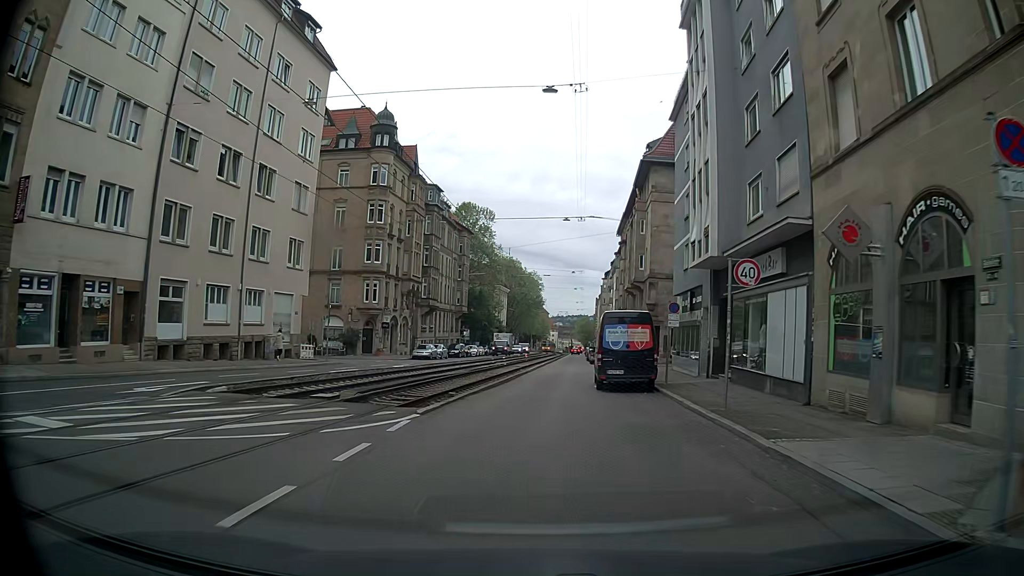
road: tertiary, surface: asphalt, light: Day
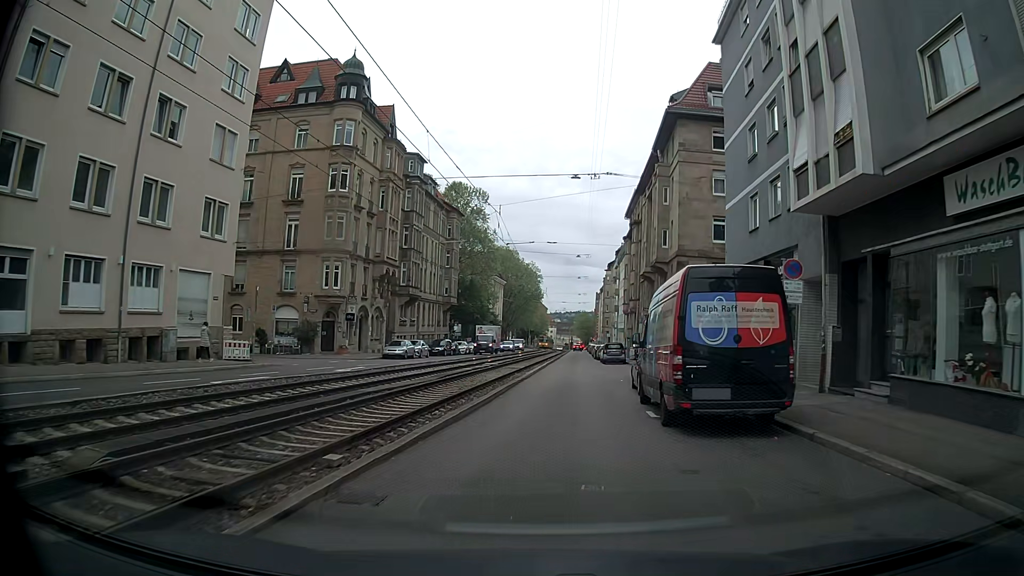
(-0.2, +11.6) m; -1°
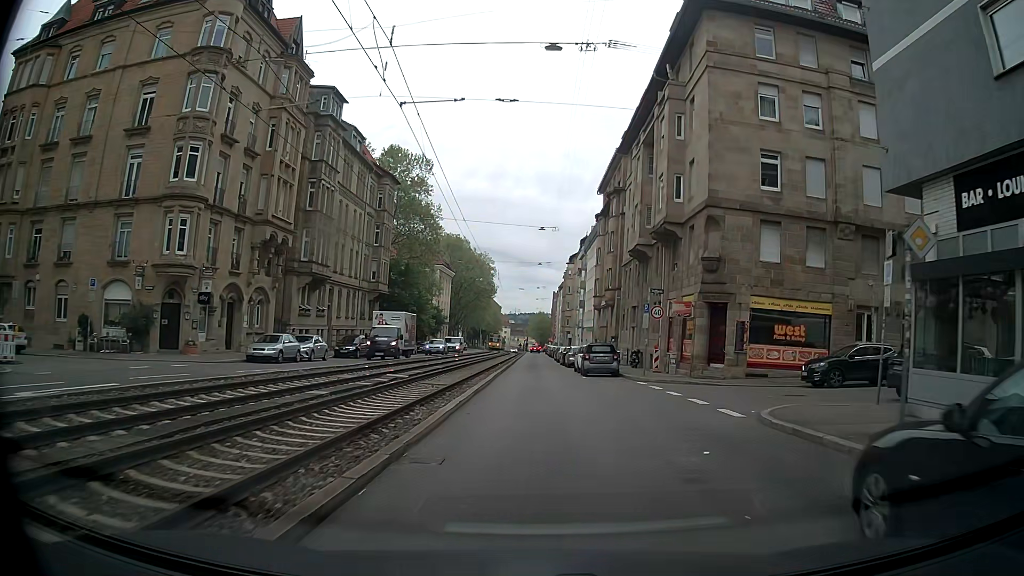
(+0.5, +17.4) m; +5°
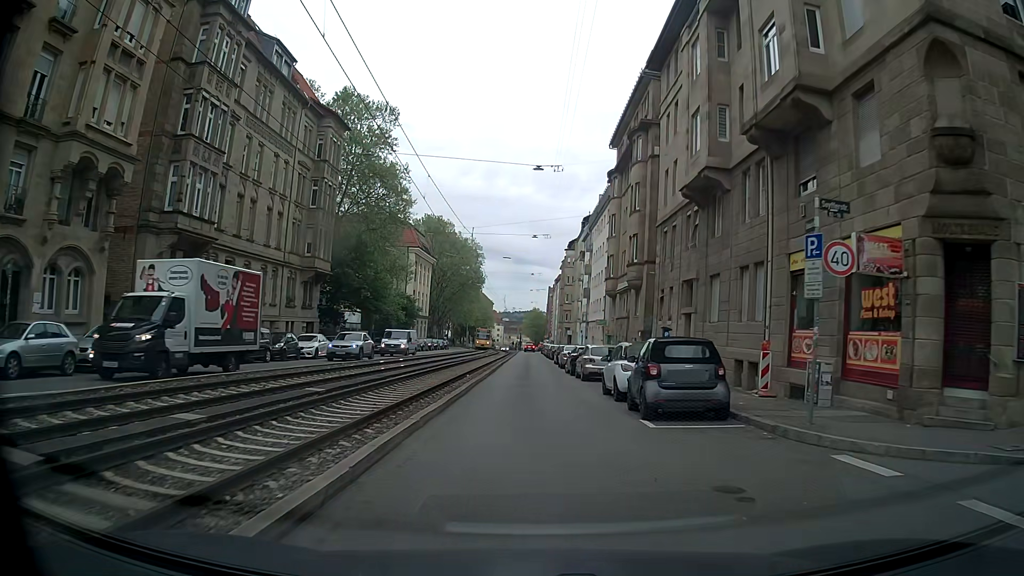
(-0.1, +18.3) m; -1°
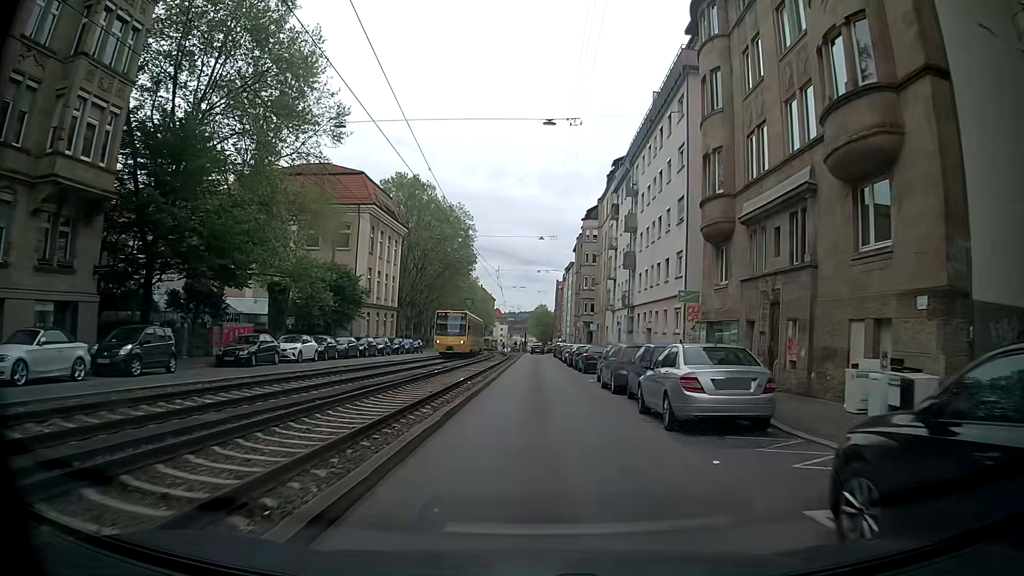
(-0.3, +30.1) m; 0°
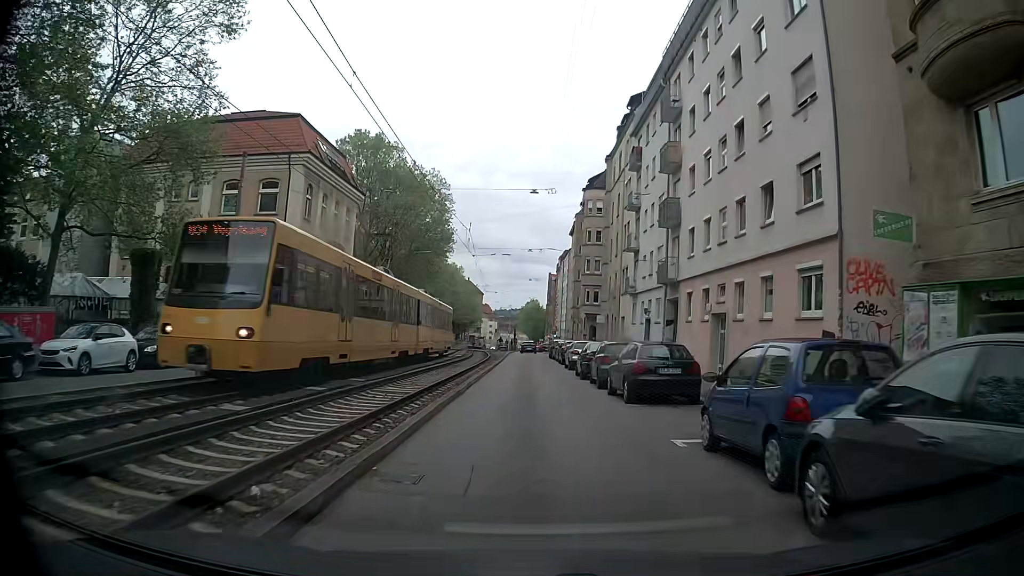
(+0.1, +17.3) m; 0°
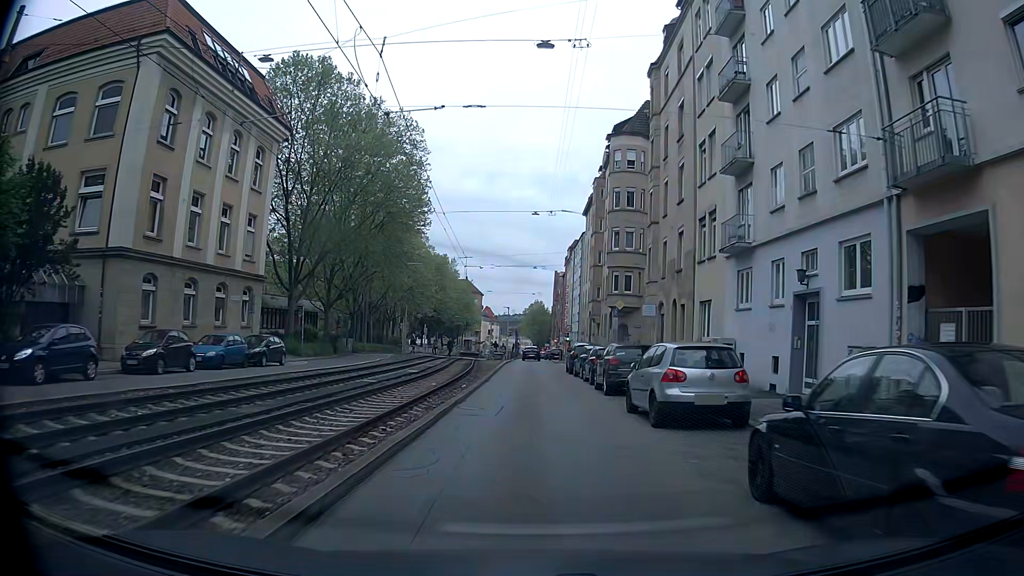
(+0.1, +21.9) m; 0°
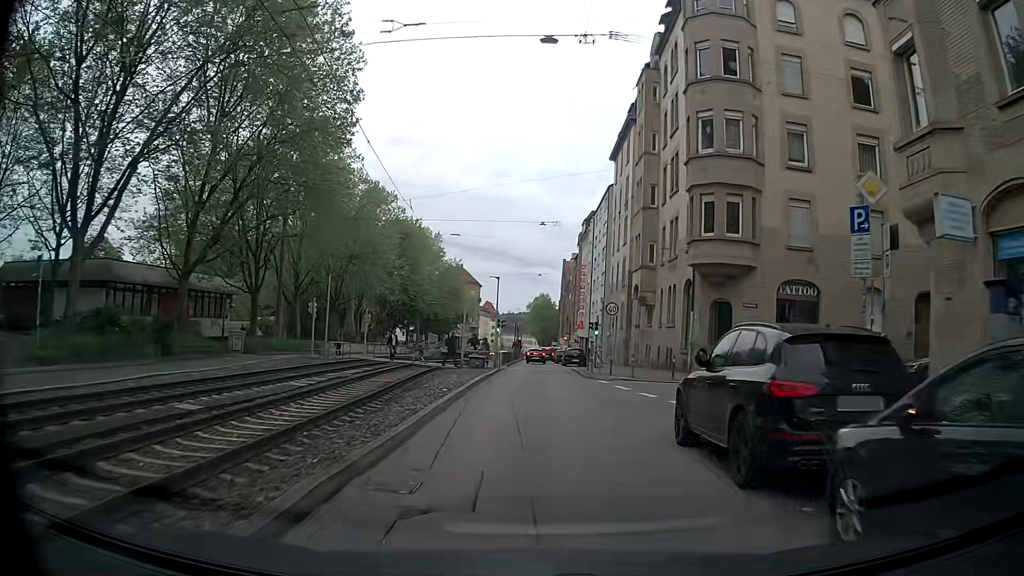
(+0.1, +27.7) m; +1°
